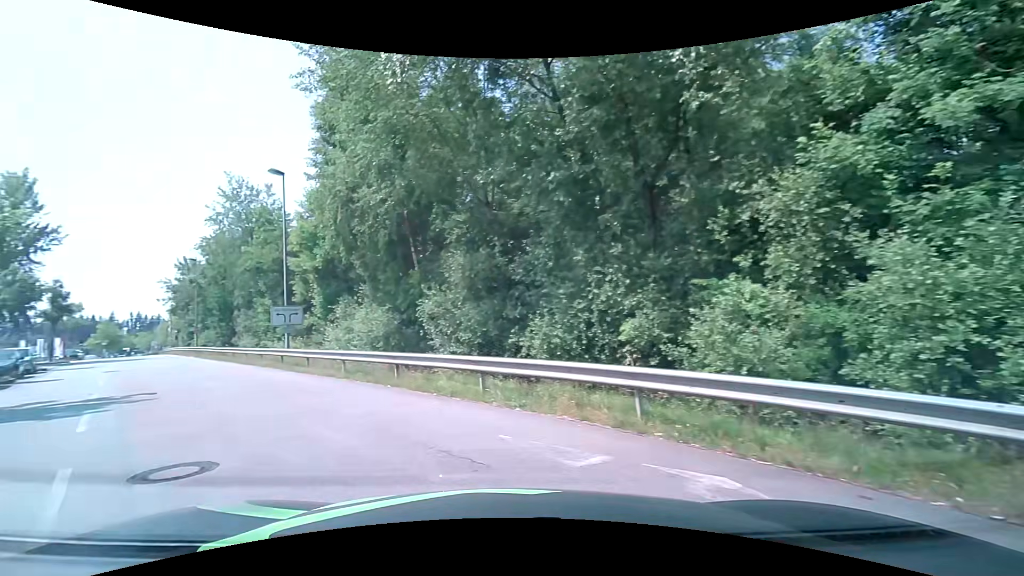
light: Day
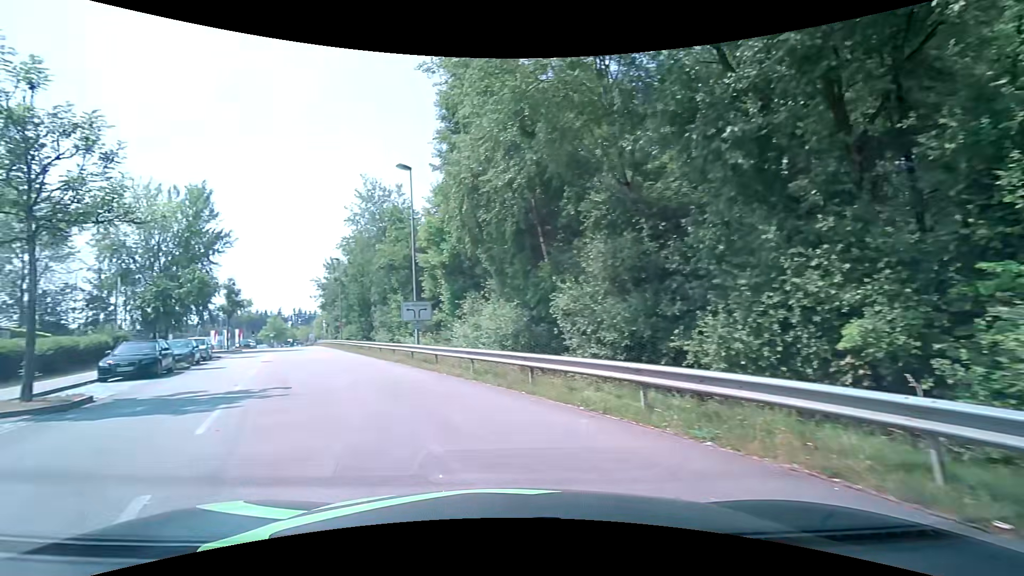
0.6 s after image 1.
(-0.4, +2.3) m; -16°
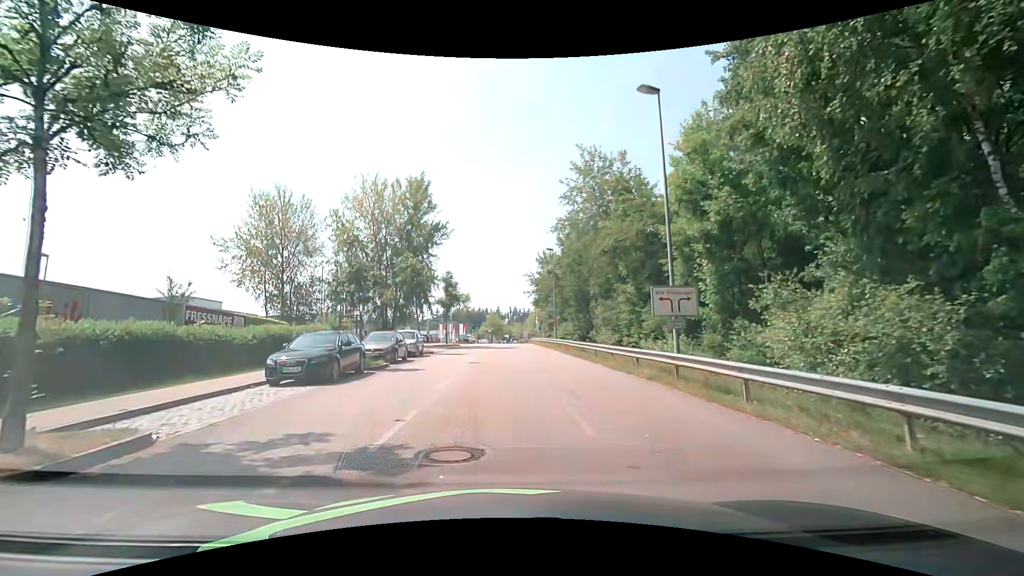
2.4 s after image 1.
(-2.4, +8.6) m; -23°
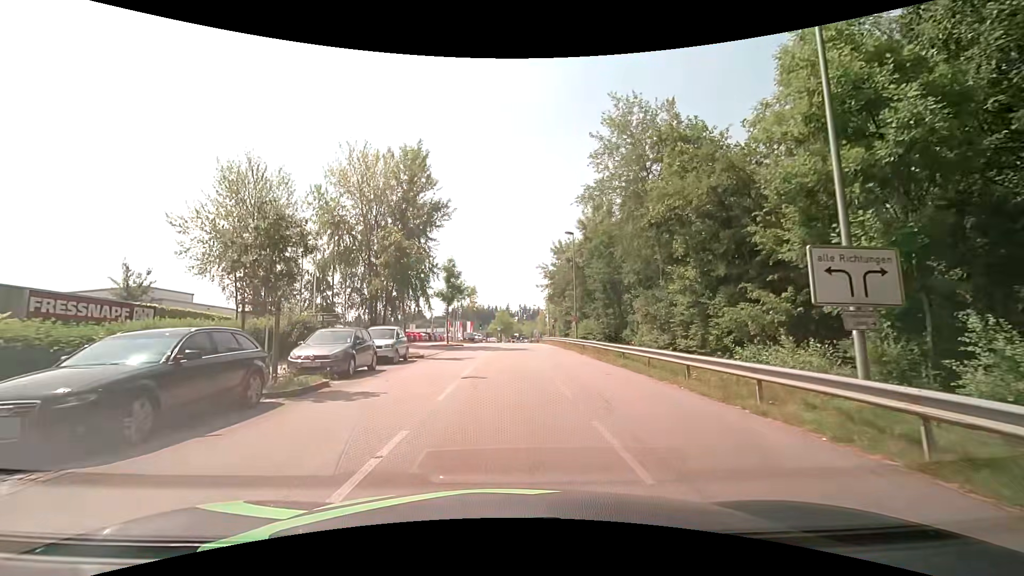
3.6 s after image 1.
(-0.2, +8.2) m; -1°
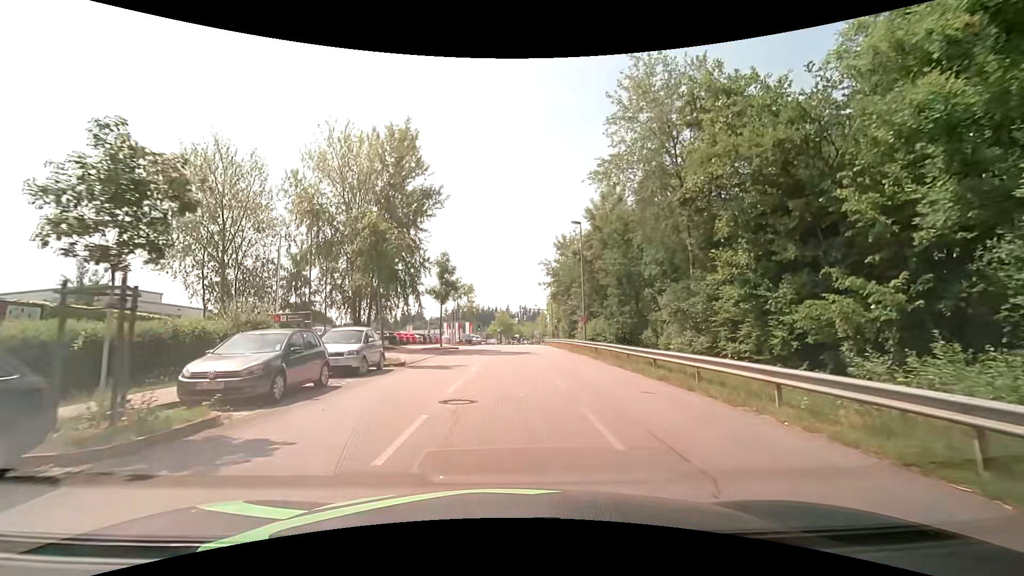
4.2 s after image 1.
(0.0, +4.8) m; 0°
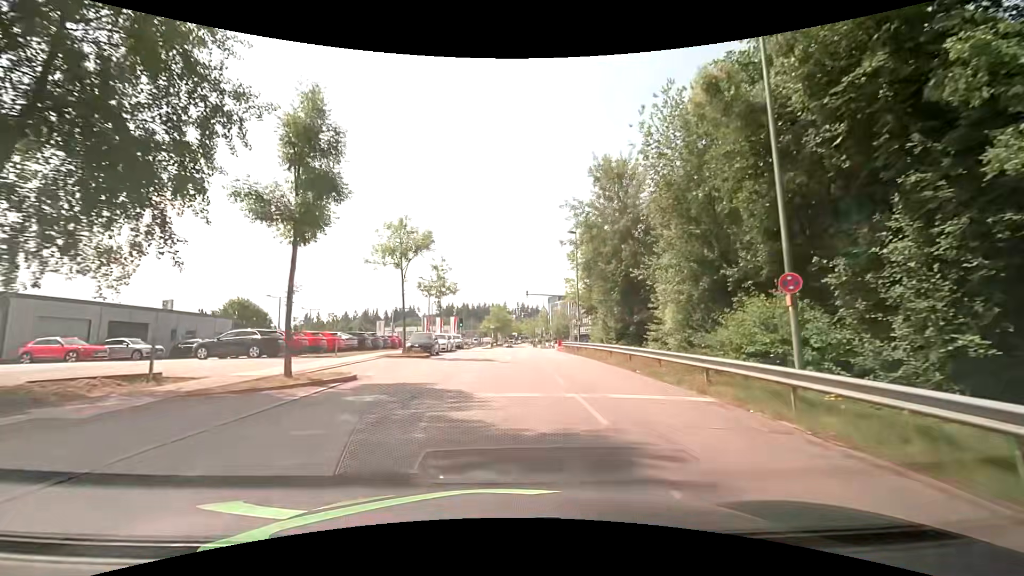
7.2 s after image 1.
(-0.1, +28.9) m; 0°
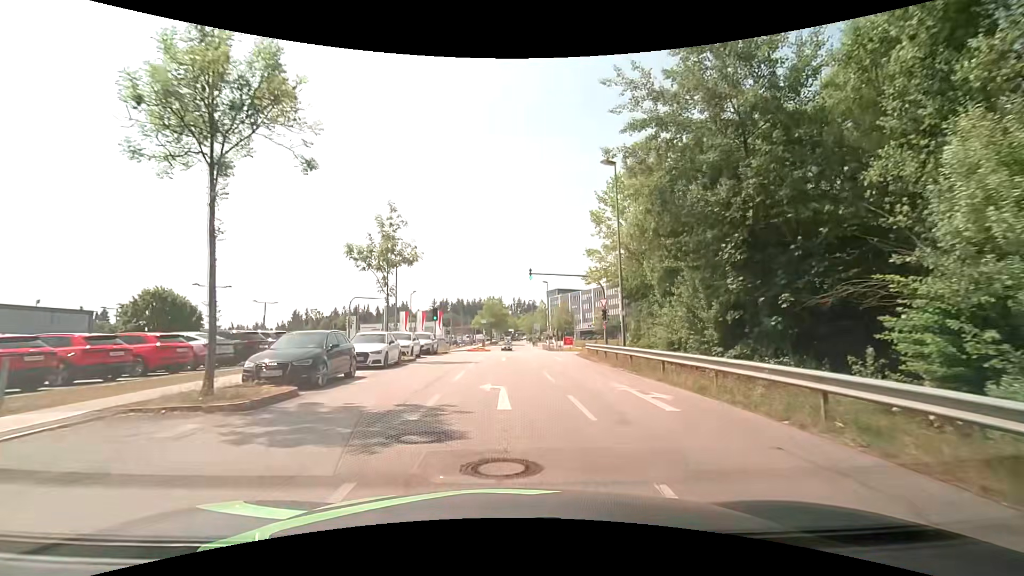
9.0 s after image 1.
(+0.1, +17.1) m; 0°
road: residential
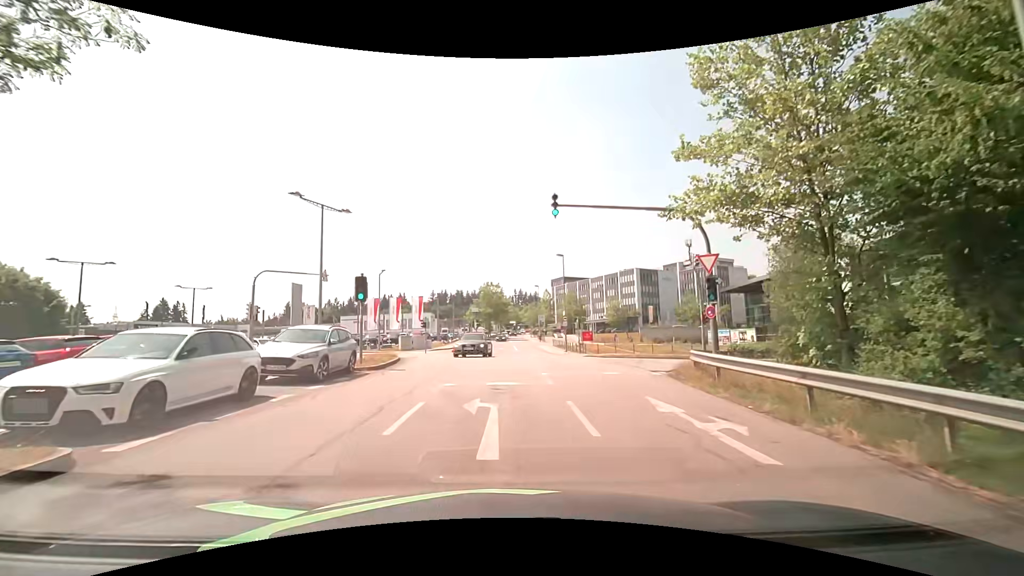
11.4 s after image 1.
(+0.1, +19.5) m; 0°
(0, +10) (0, +20) (-1, +30) (-5, +39) (-11, +46) (-20, +52) (-28, +57) (-37, +62) (-46, +67) (-55, +71) m
